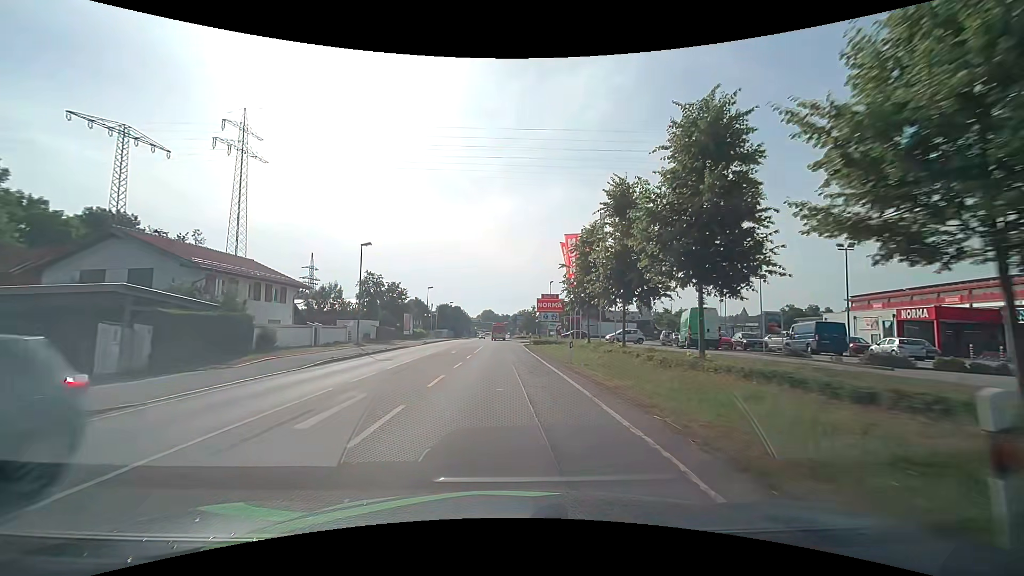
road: primary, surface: asphalt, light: Day
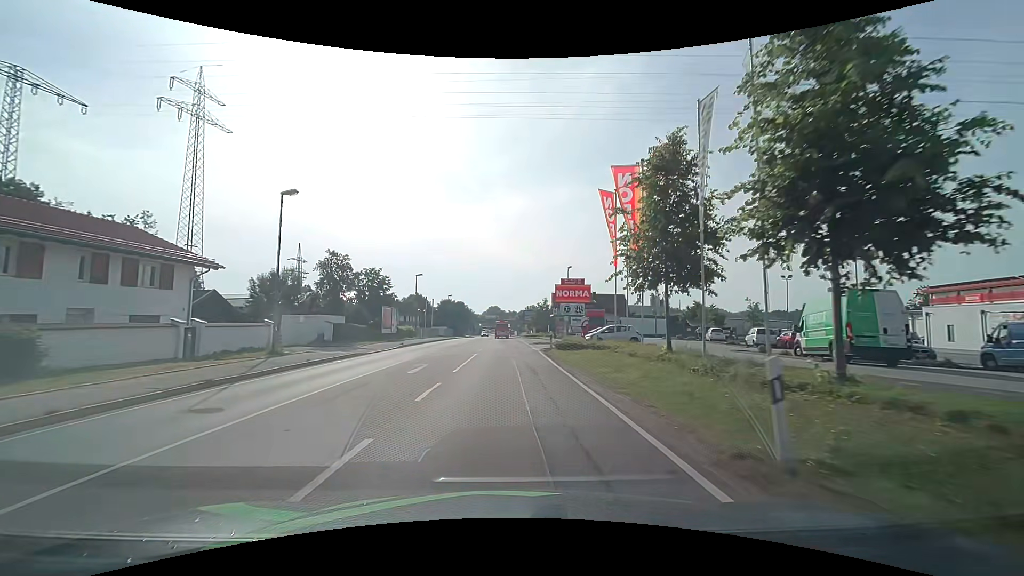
(-0.2, +14.7) m; -1°
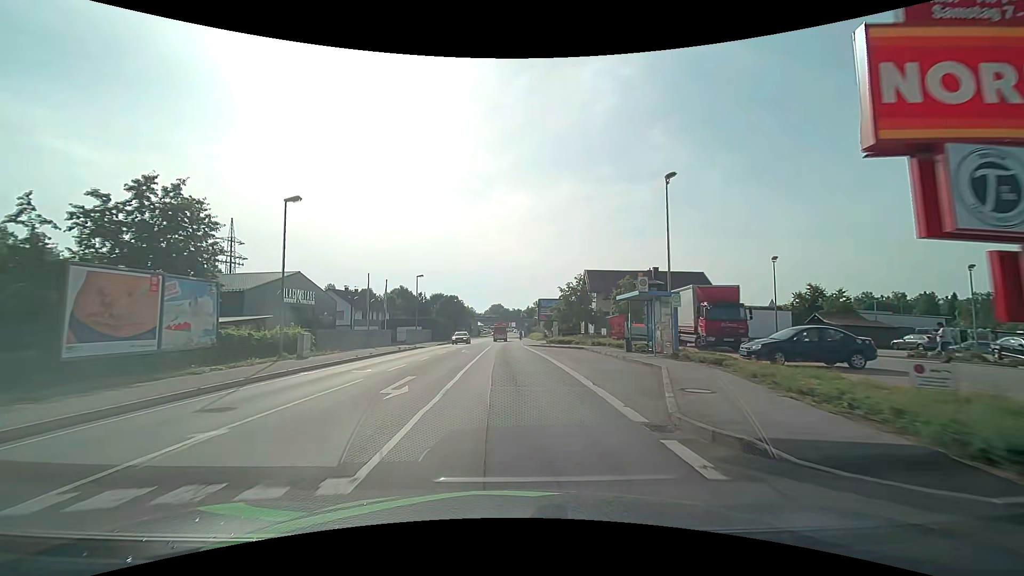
(-0.1, +36.8) m; -1°
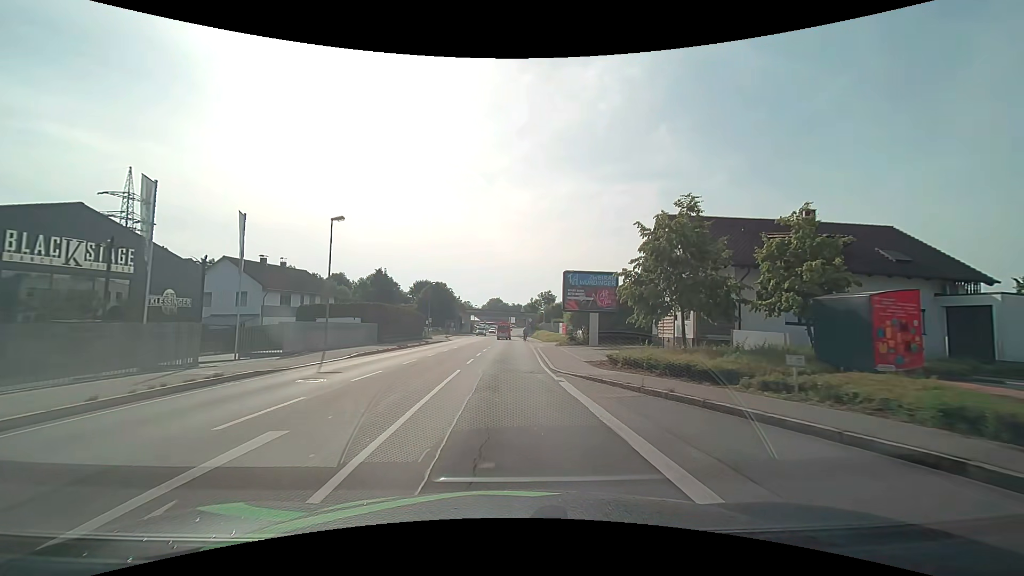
(+0.1, +28.7) m; +1°
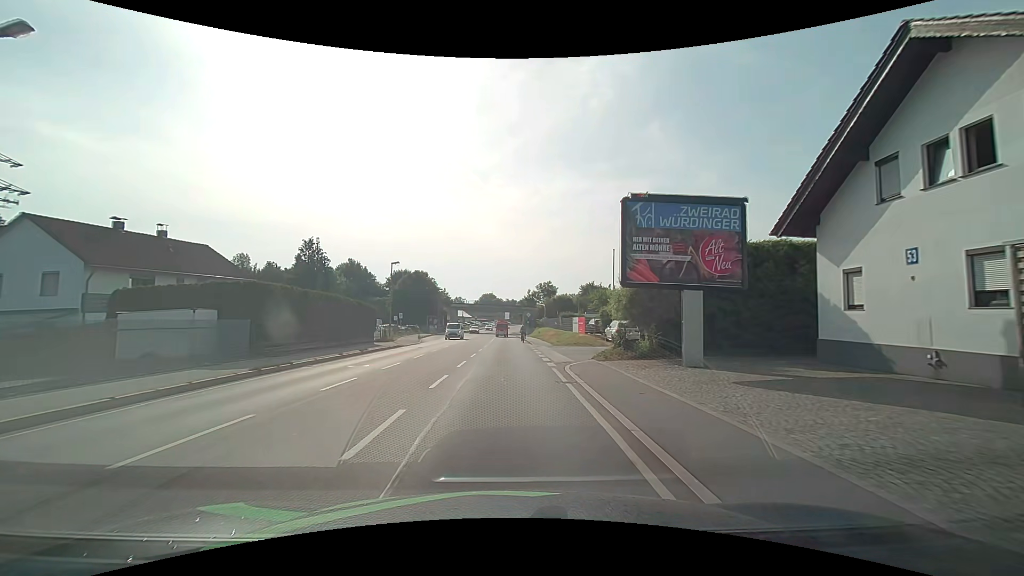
(0.0, +19.5) m; -1°
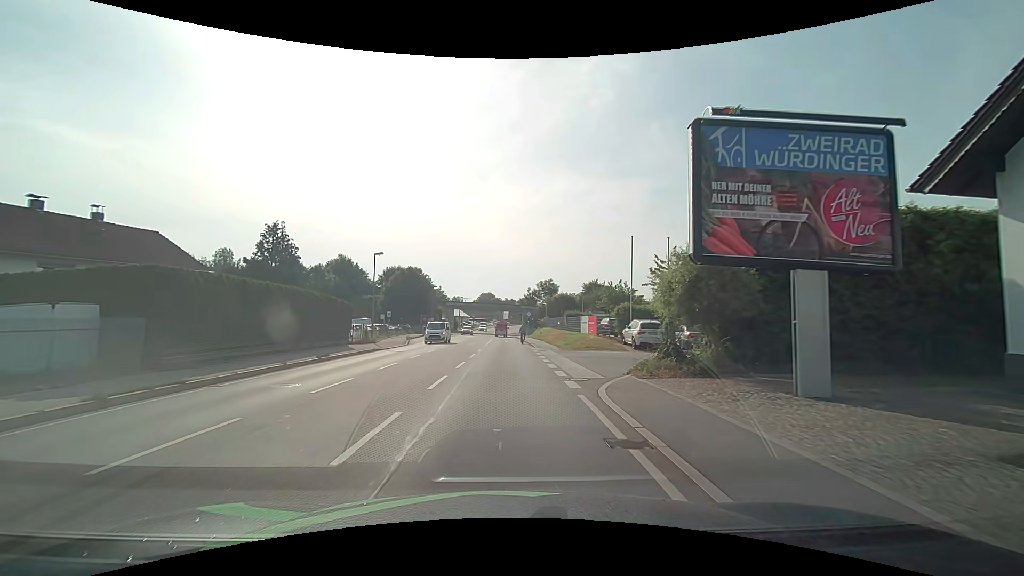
(+0.1, +6.1) m; +1°
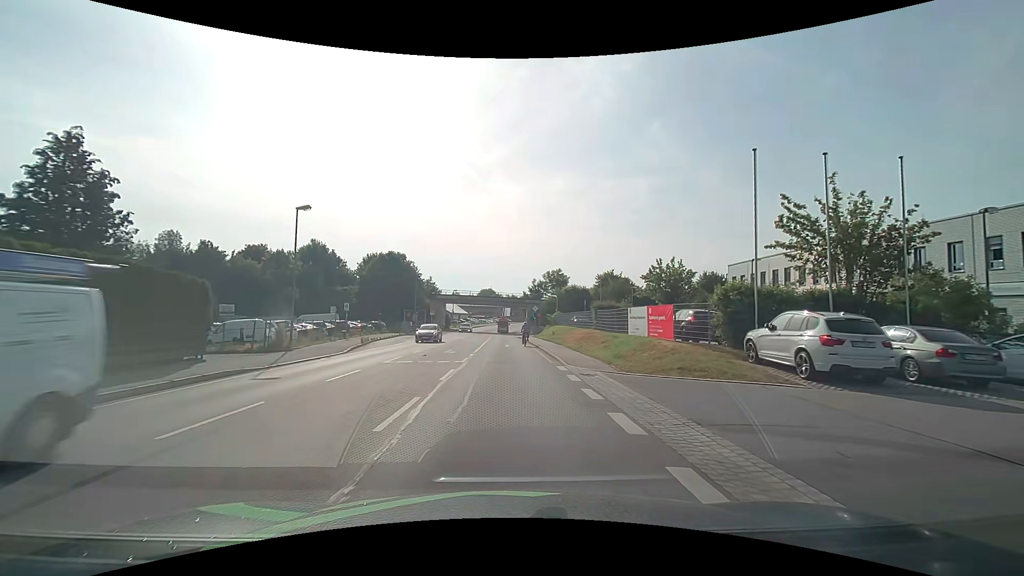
(+0.1, +16.4) m; +1°
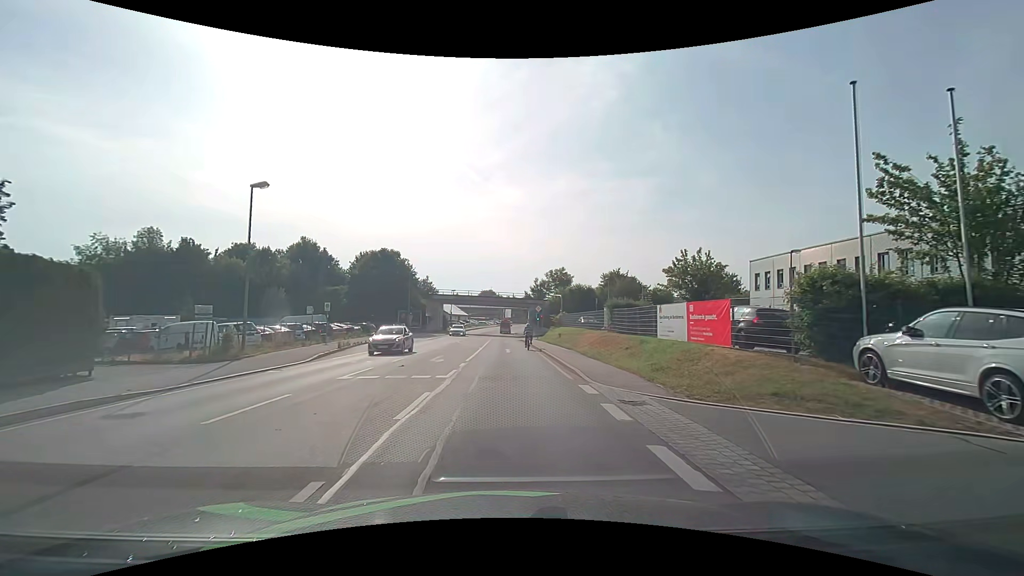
(-0.1, +5.0) m; -1°
(0, +10) (0, +20) (0, +30) (0, +40) (0, +50) (-1, +60) (-1, +70) (-1, +80) (-1, +90) (-1, +100) m
